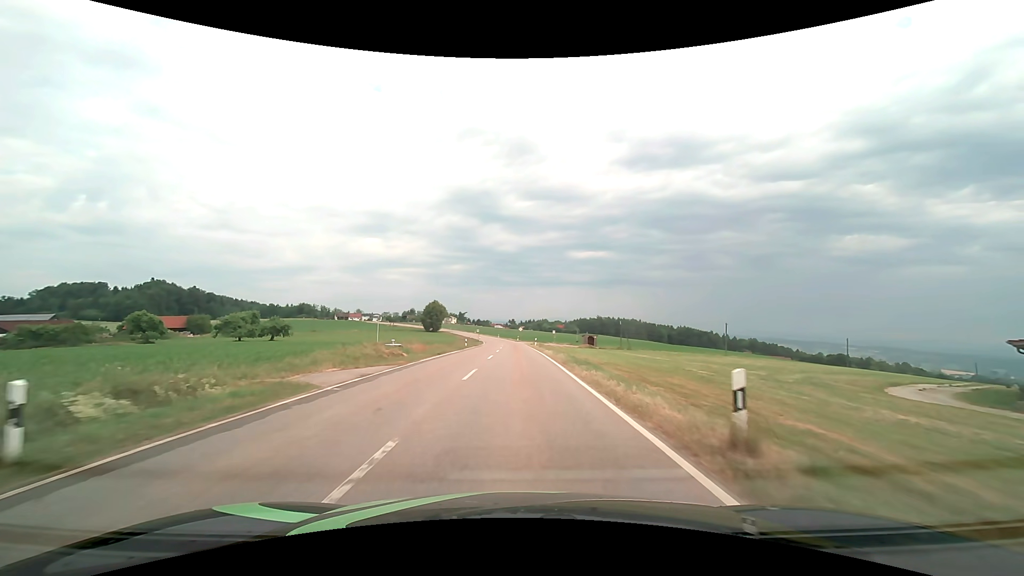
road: tertiary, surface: asphalt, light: Day
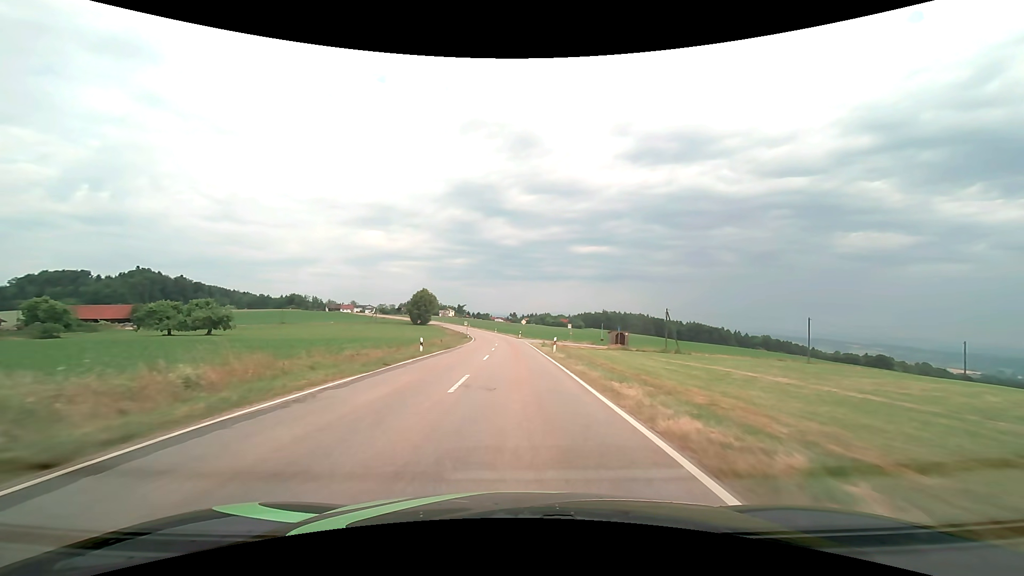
(-0.1, +26.9) m; 0°
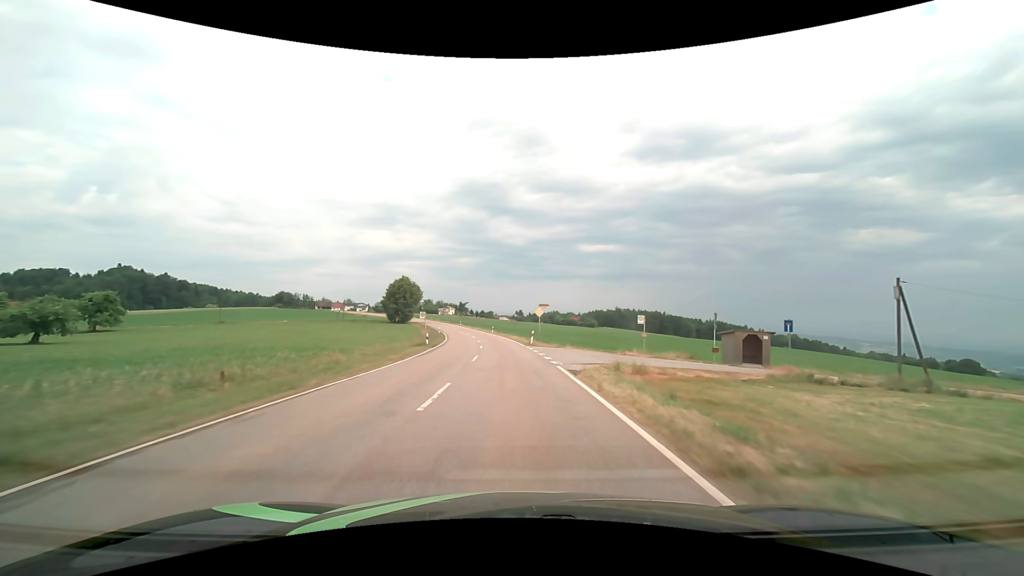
(-0.2, +38.4) m; -1°
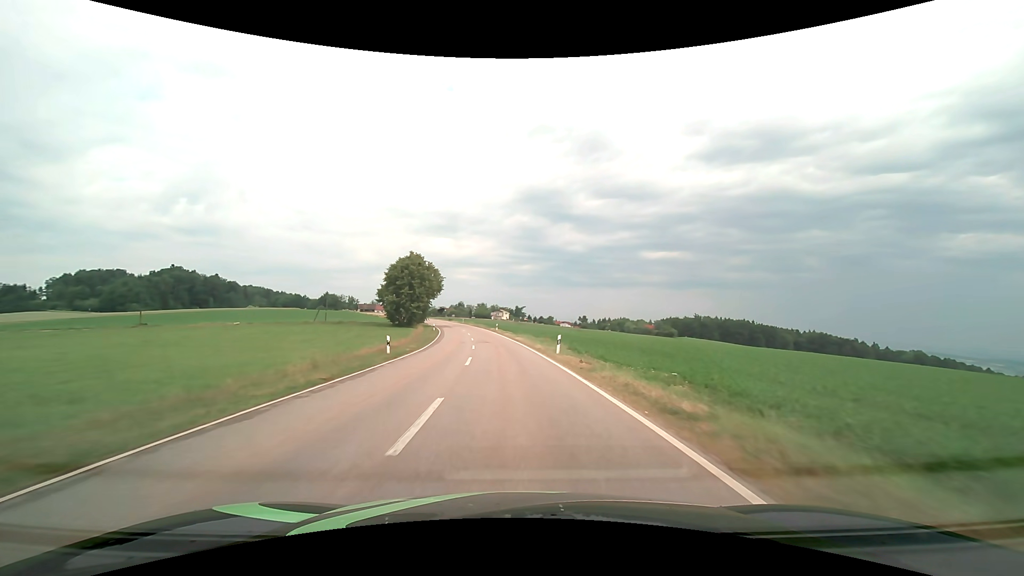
(-2.5, +50.9) m; -7°
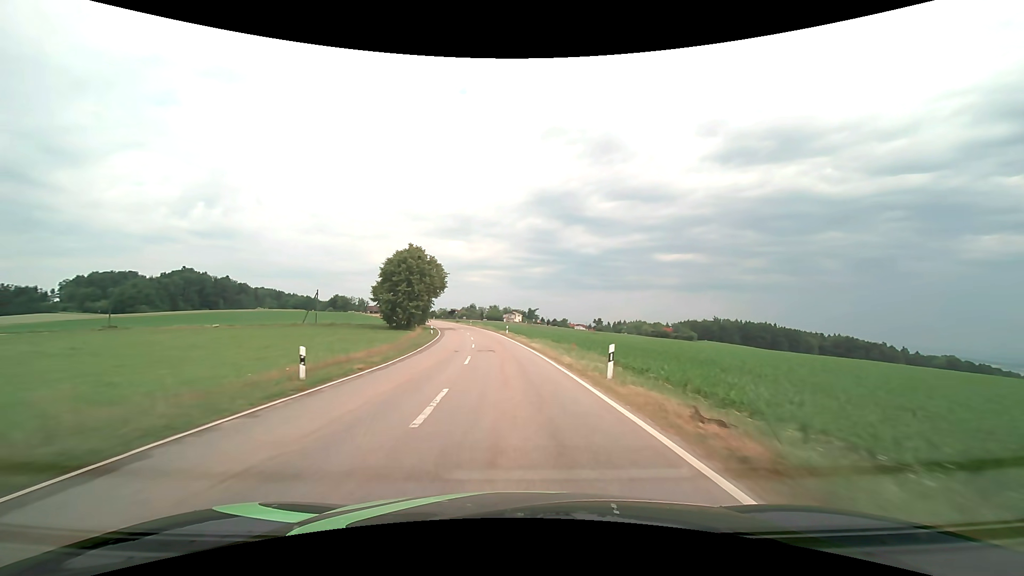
(-0.1, +10.4) m; -1°
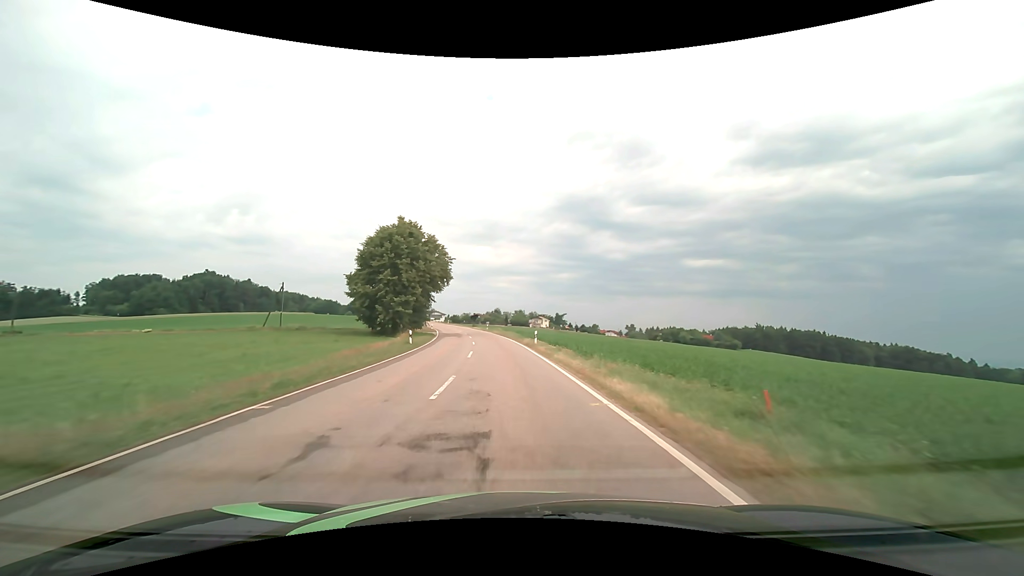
(-0.6, +21.0) m; -3°
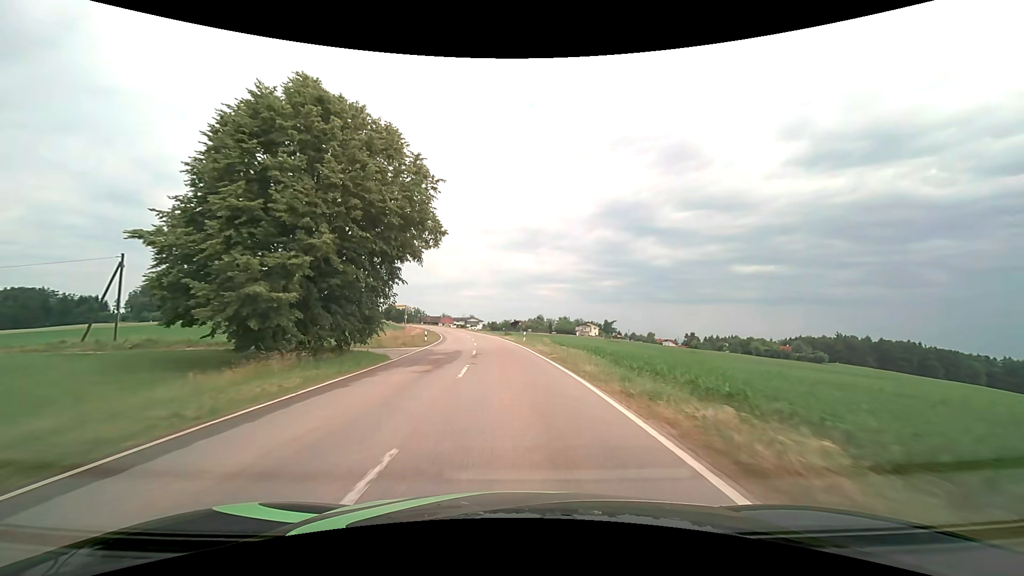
(-1.3, +31.5) m; -5°
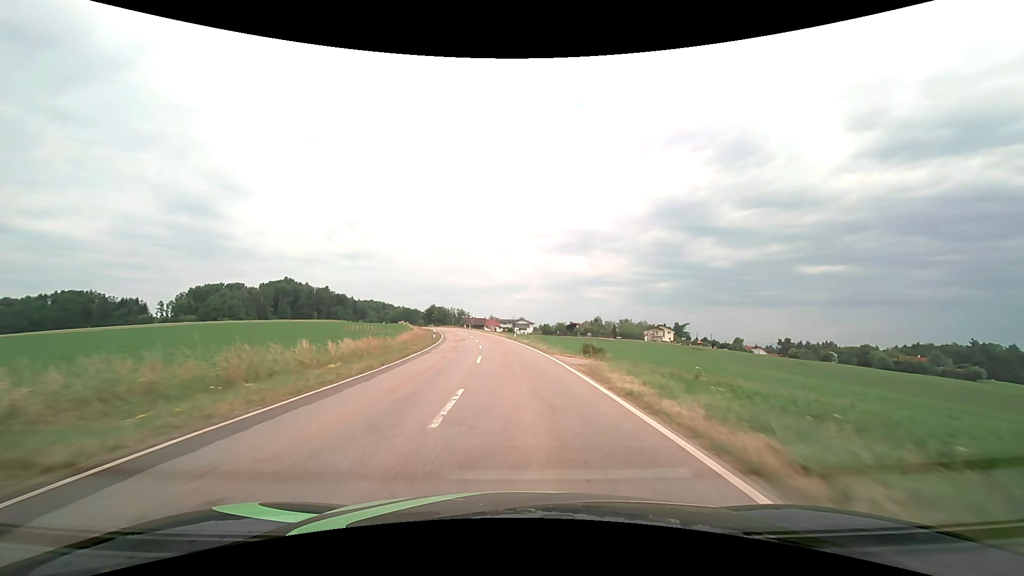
(-2.3, +41.5) m; -6°
(0, +10) (0, +20) (-1, +30) (-2, +40) (-3, +50) (-4, +60) (-6, +70) (-7, +80) (-9, +89) (-12, +99) m
